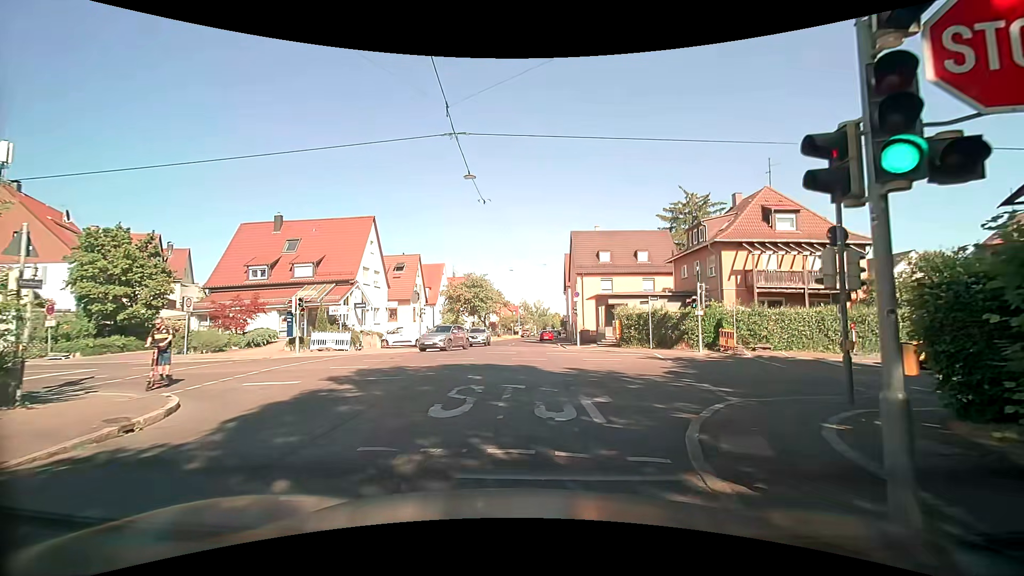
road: tertiary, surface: asphalt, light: Day
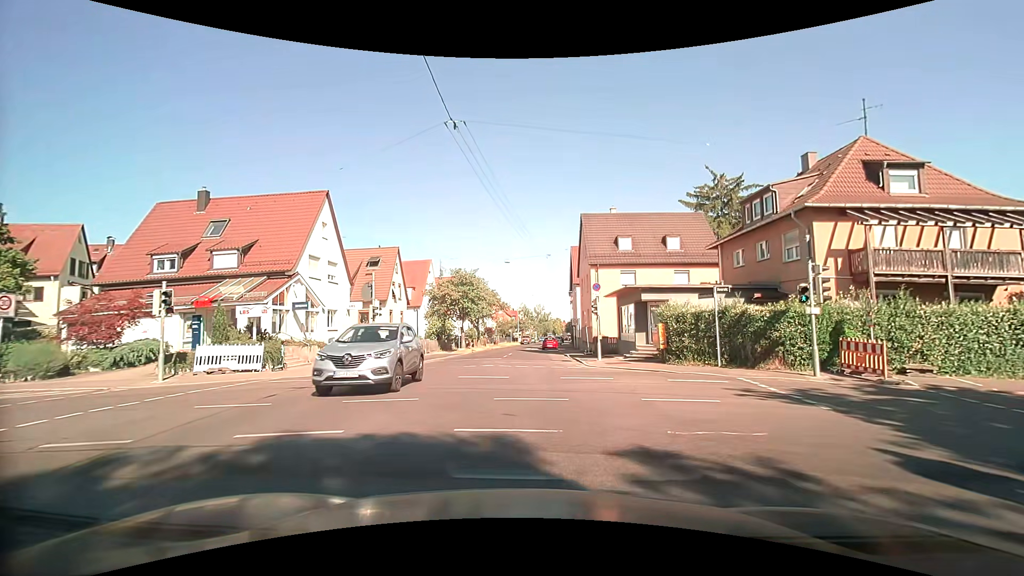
(+0.1, +10.2) m; 0°
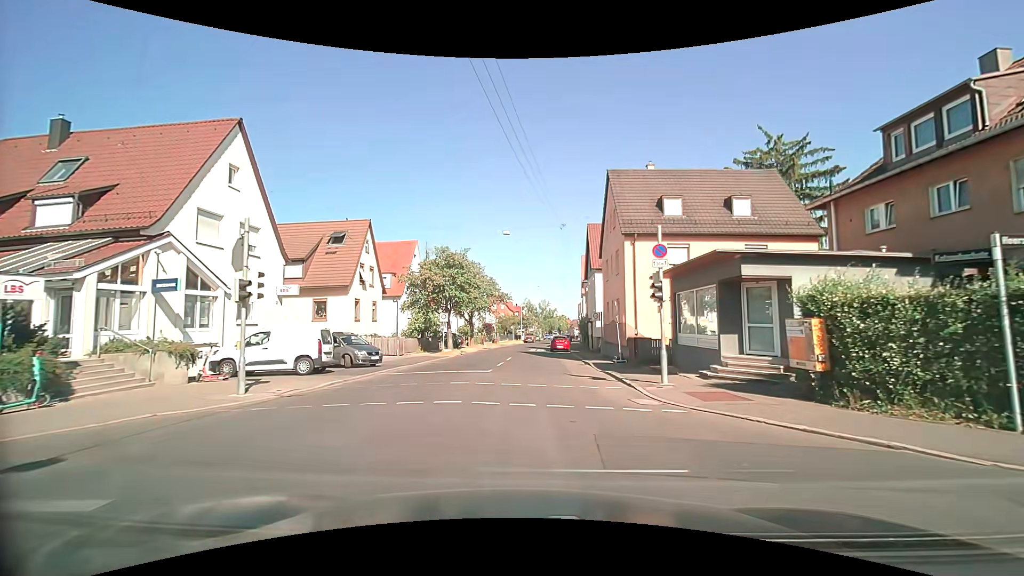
(+0.1, +11.3) m; 0°
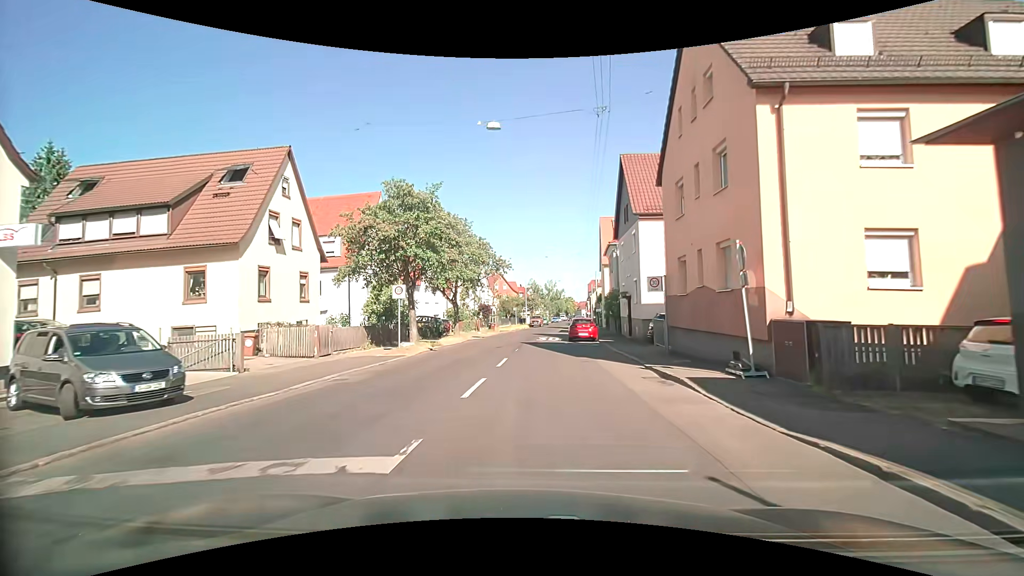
(0.0, +14.3) m; 0°
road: residential
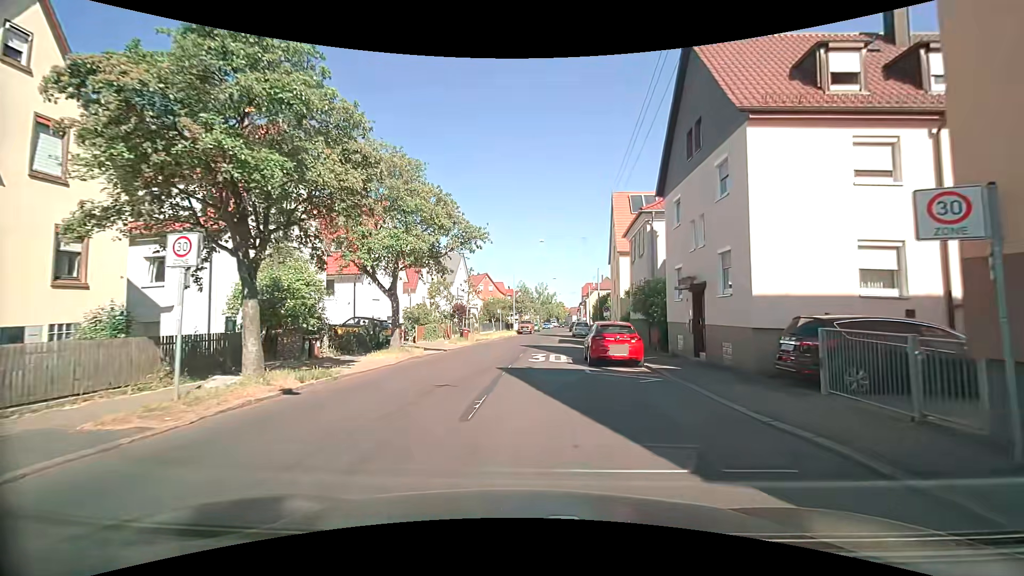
(+0.1, +13.7) m; +1°
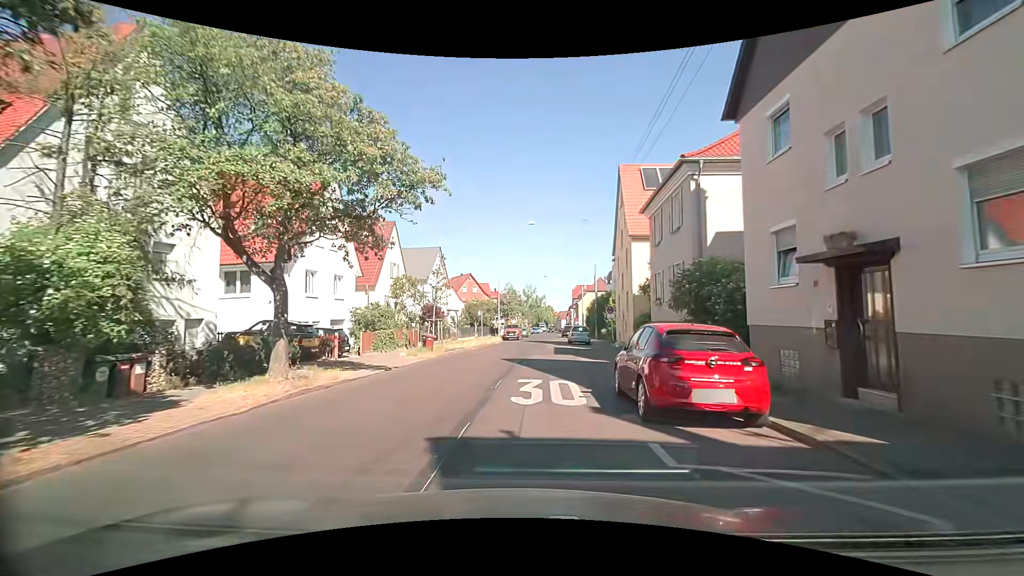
(+0.1, +8.8) m; +2°
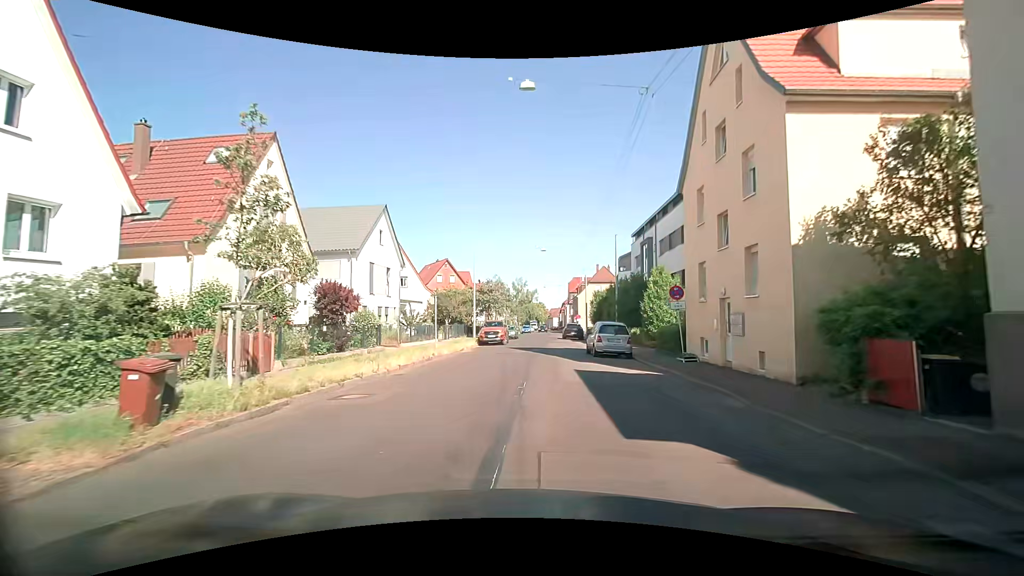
(-0.1, +18.8) m; +1°
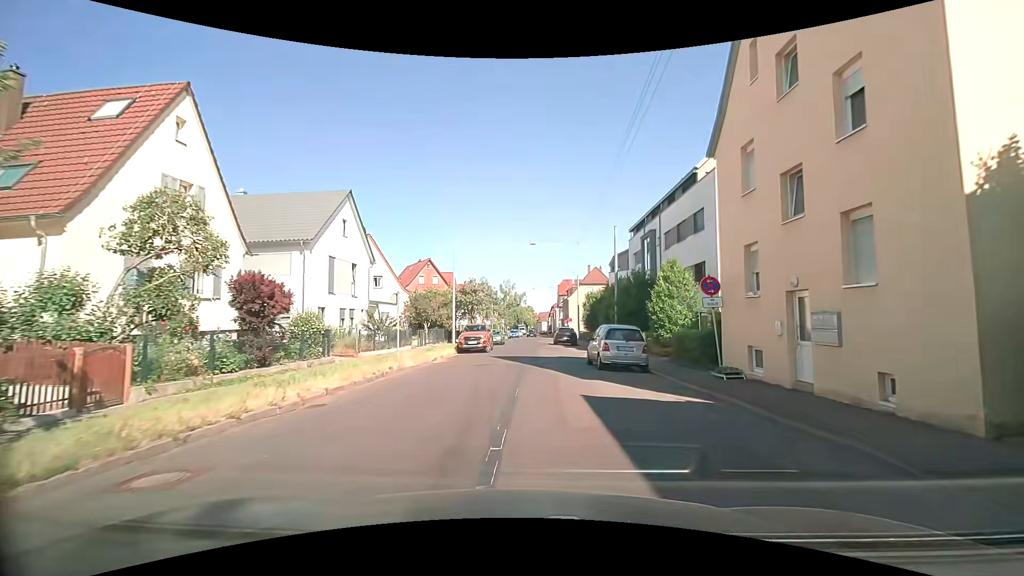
(0.0, +5.0) m; +1°
(0, +10) (0, +20) (0, +30) (+1, +40) (+1, +50) (+1, +60) (+2, +70) (+3, +80) (+3, +90) (+4, +100) m
